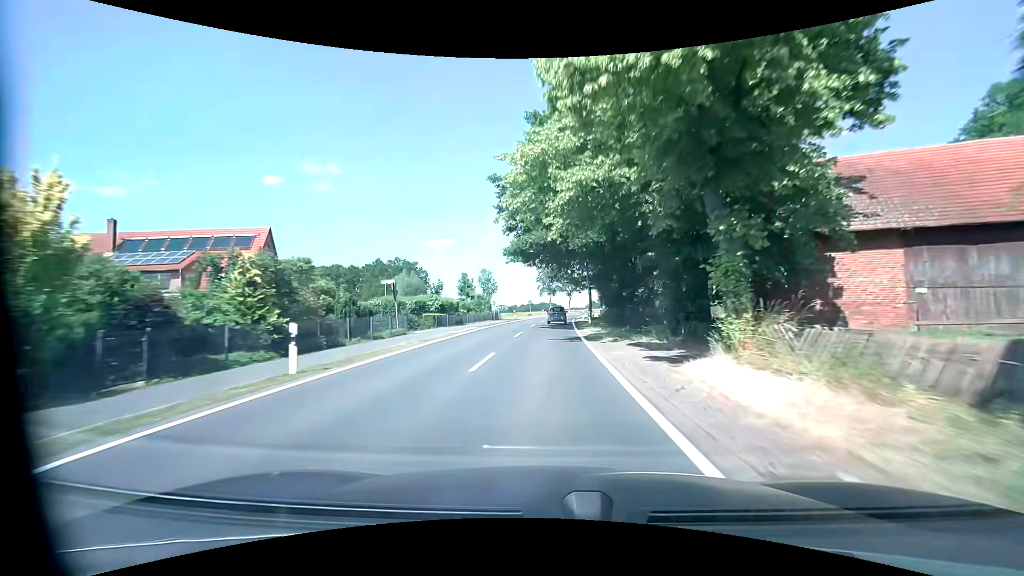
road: tertiary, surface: asphalt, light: Day
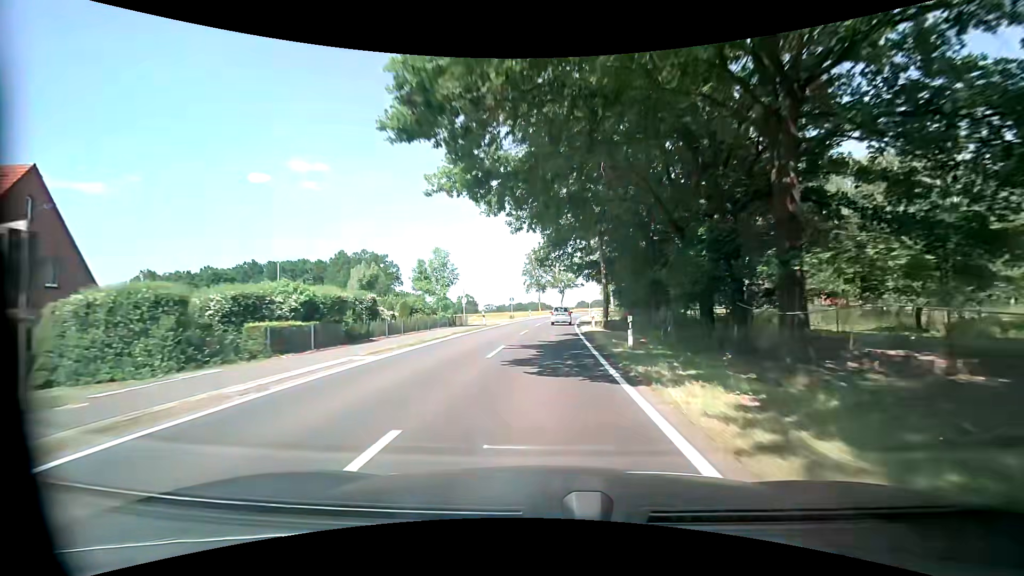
(+0.1, +20.7) m; +1°
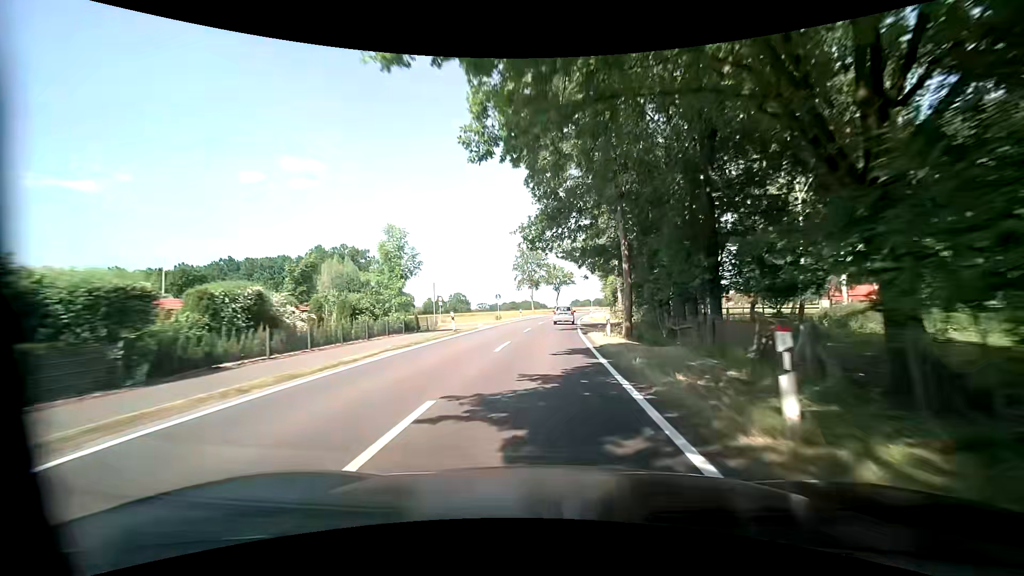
(+0.1, +10.2) m; +1°
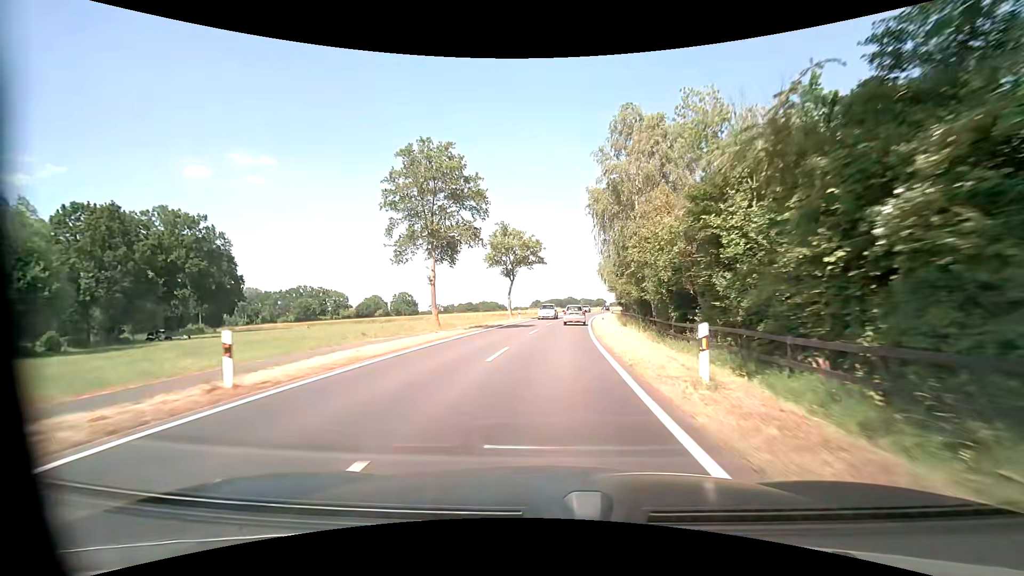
(+1.5, +50.0) m; +4°
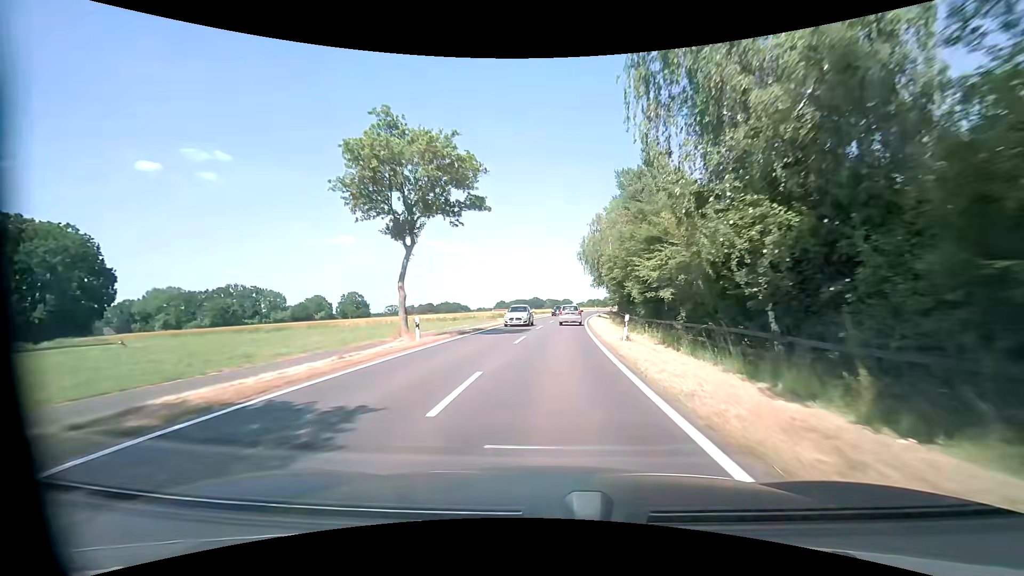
(+1.2, +29.7) m; +4°
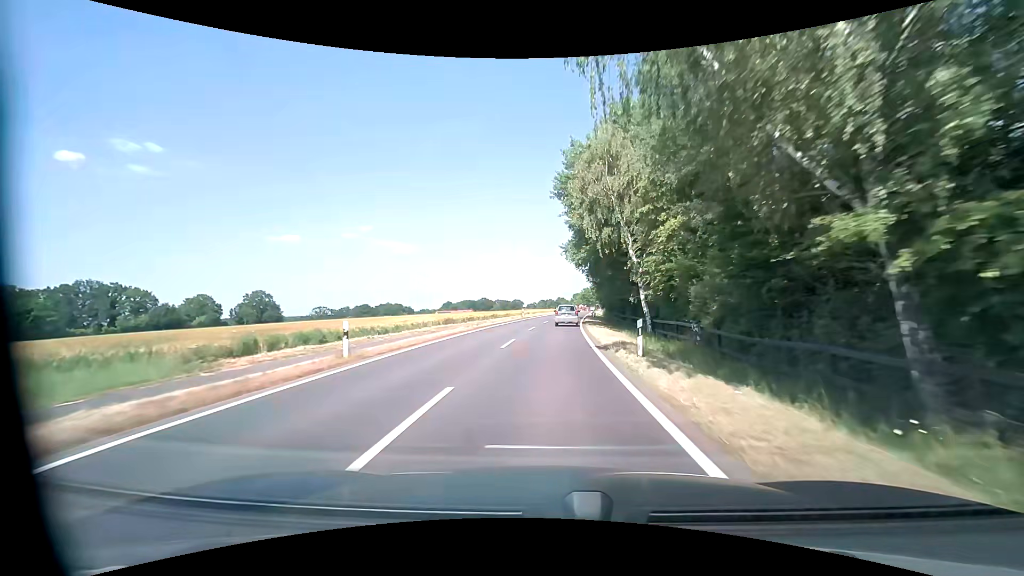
(+2.4, +49.2) m; +6°
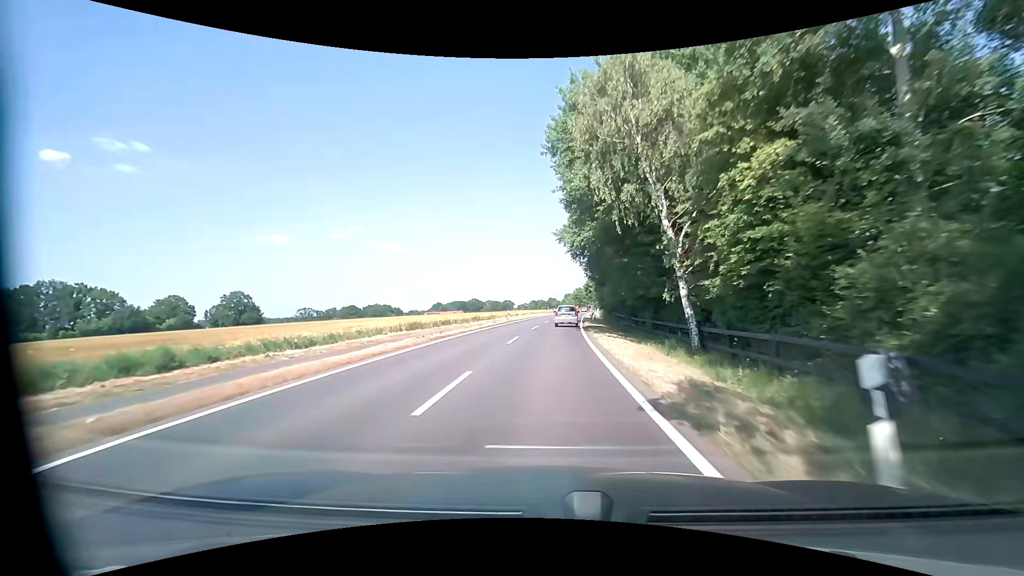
(+0.1, +9.8) m; +1°
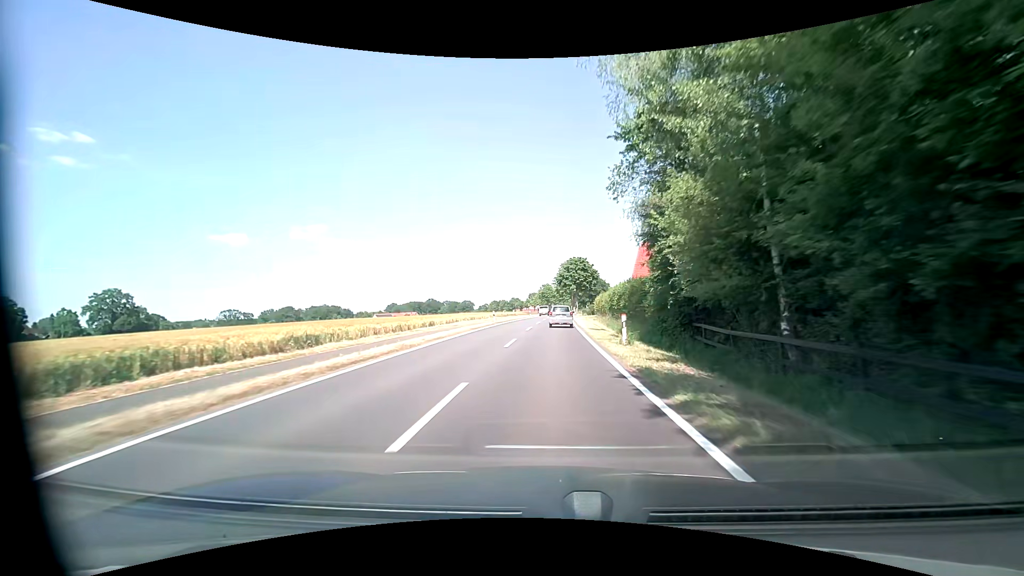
(+1.8, +48.9) m; +4°
(0, +10) (0, +20) (+1, +30) (+1, +40) (+1, +50) (+2, +60) (+2, +70) (+2, +80) (+3, +90) (+3, +100) m
